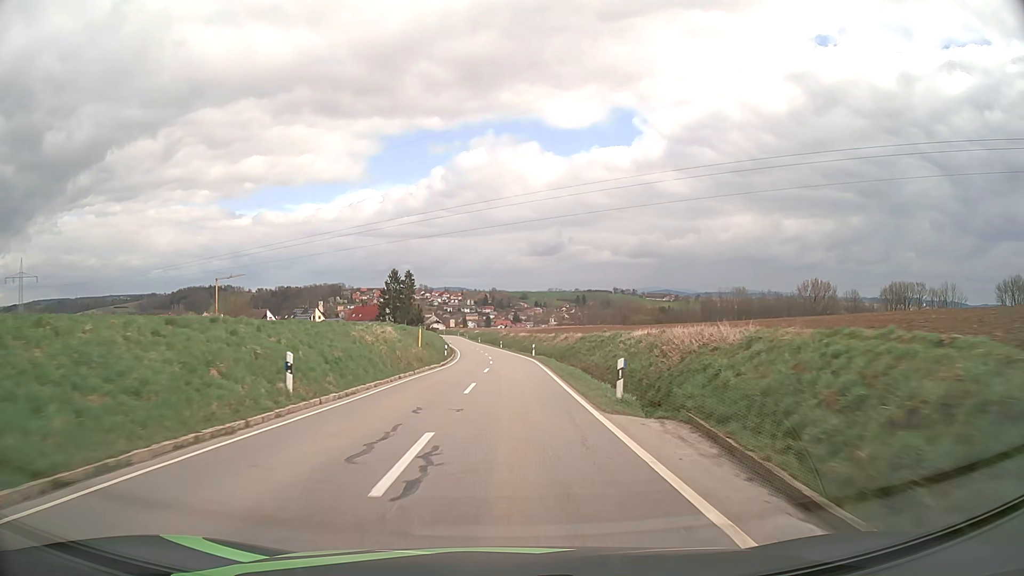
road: tertiary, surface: asphalt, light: Day
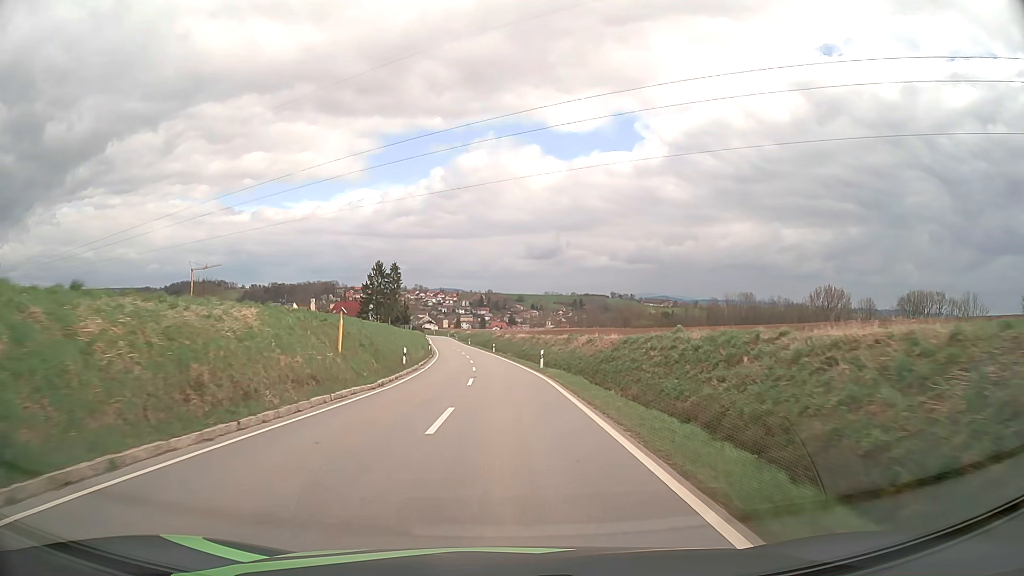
(+0.1, +19.6) m; +1°
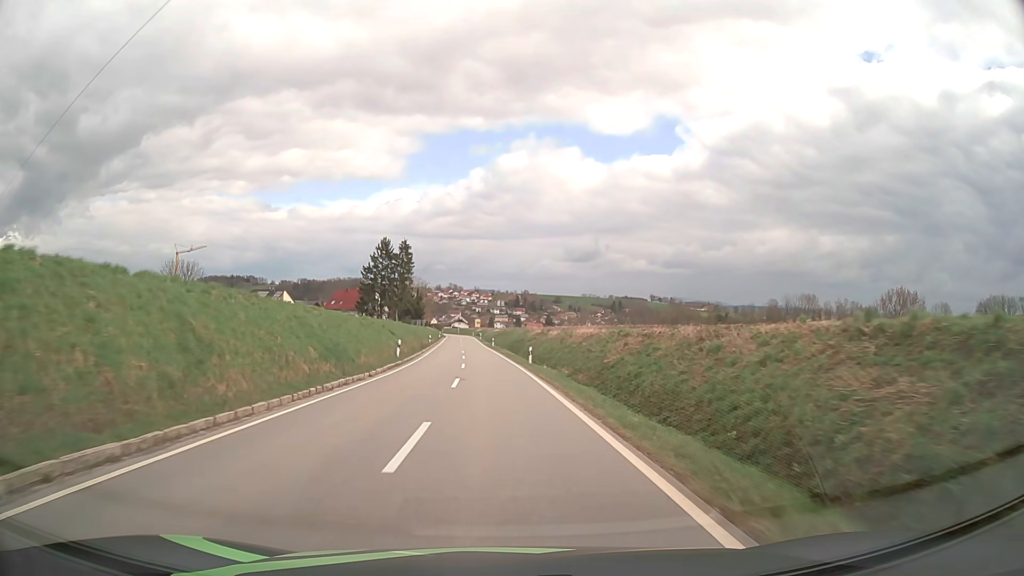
(-0.7, +38.9) m; -3°
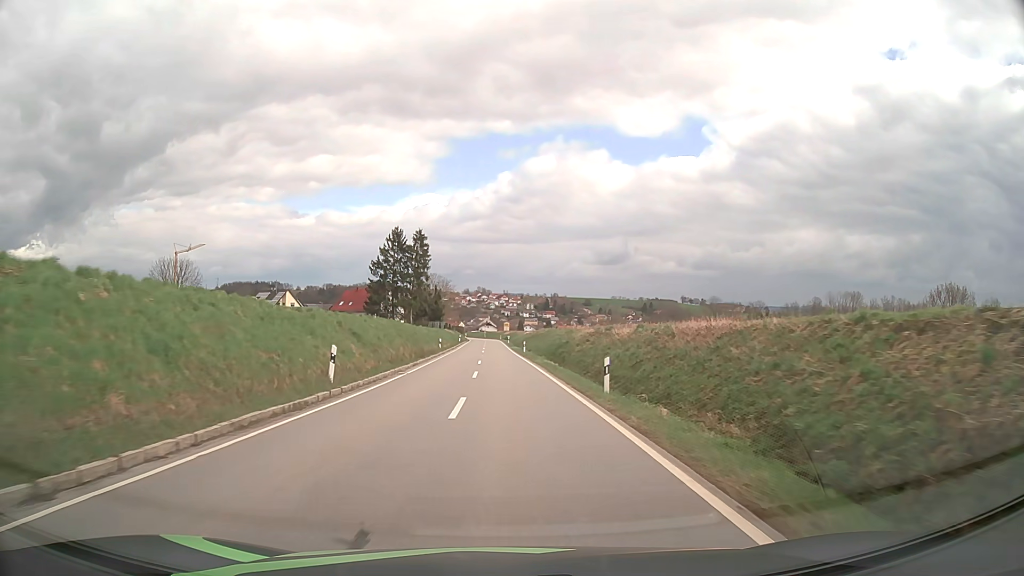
(-0.5, +19.3) m; -3°
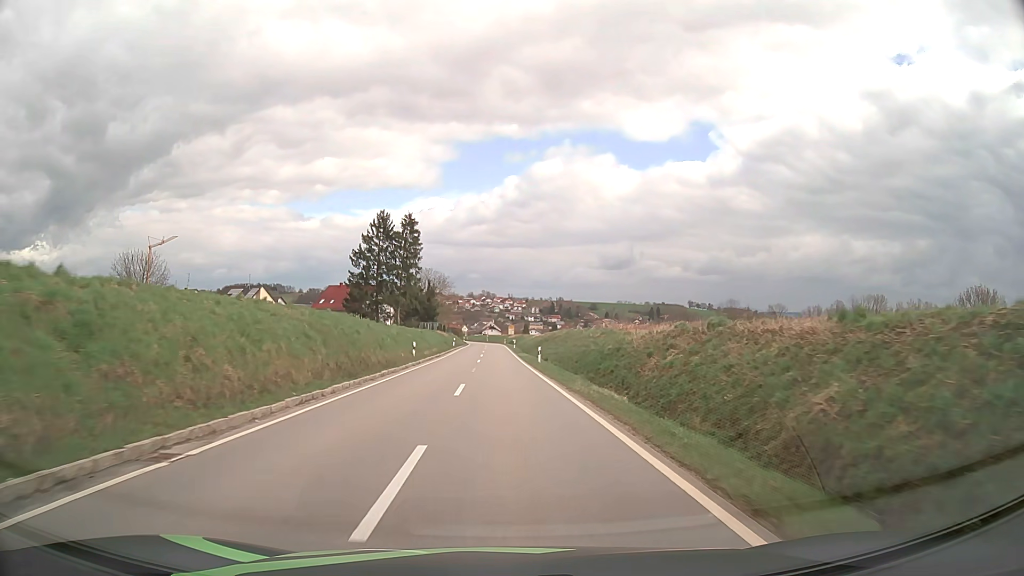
(-0.1, +19.0) m; 0°
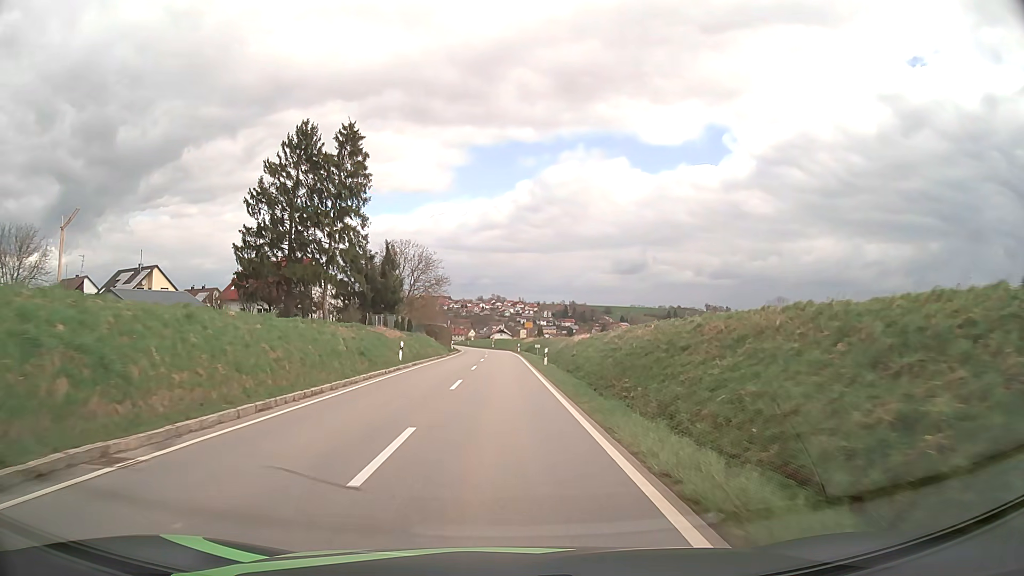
(-0.3, +46.1) m; -1°
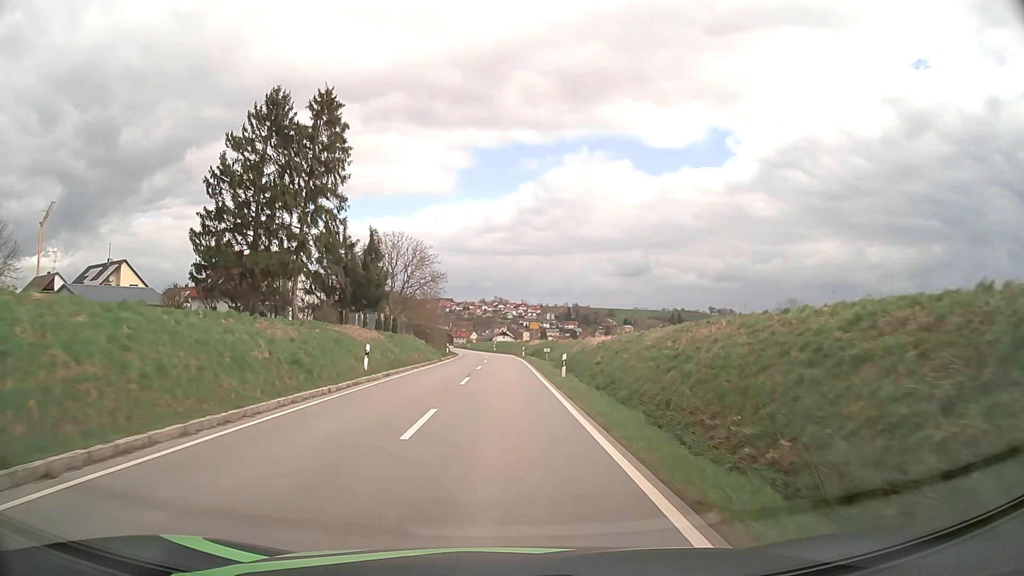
(0.0, +8.9) m; 0°
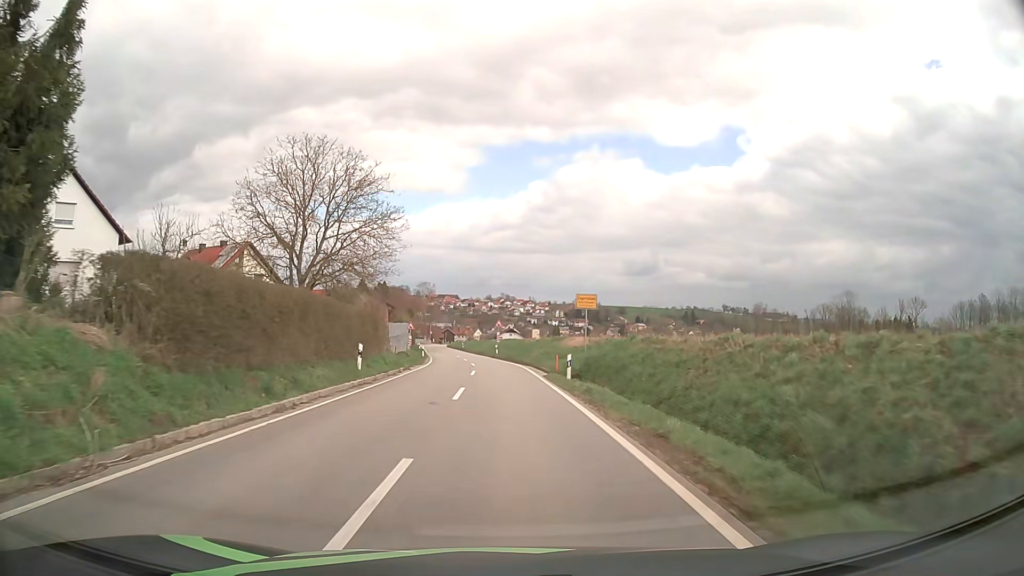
(-0.2, +41.2) m; 0°
(0, +10) (0, +20) (0, +30) (-1, +40) (-2, +50) (-3, +60) (-4, +70) (-5, +80) (-7, +90) (-8, +100) m
